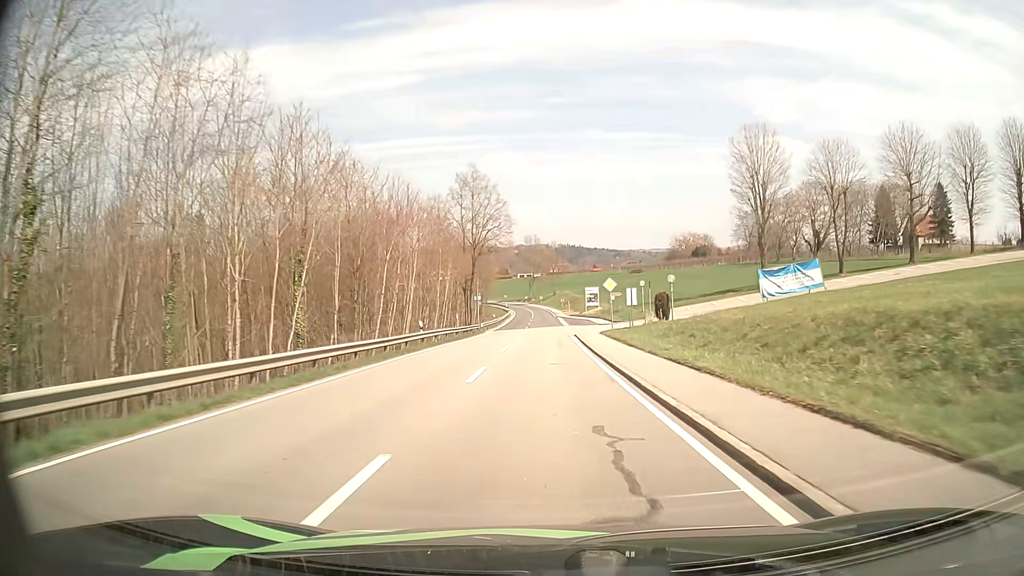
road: tertiary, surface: asphalt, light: Day
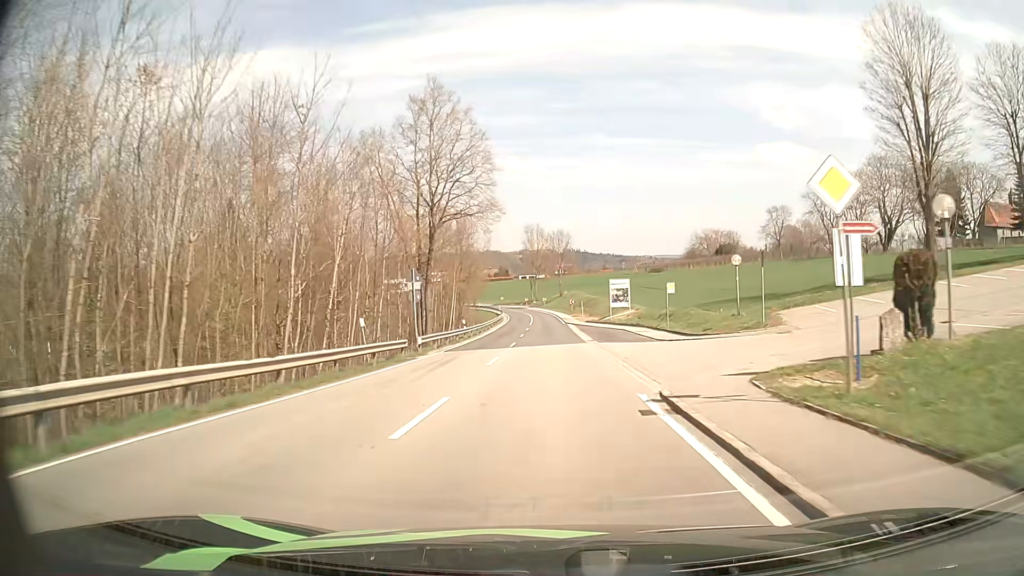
(-0.1, +30.8) m; -1°
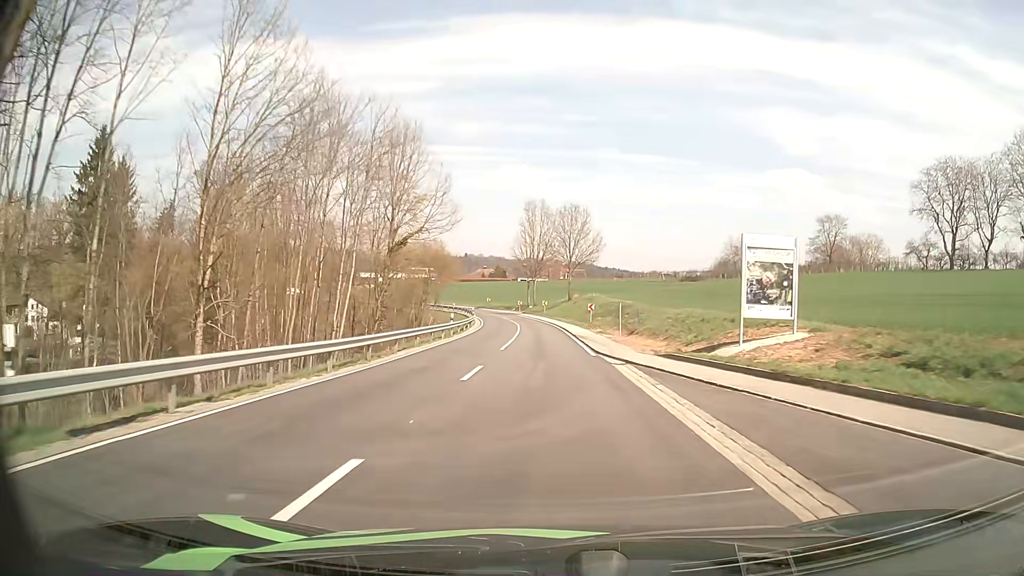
(0.0, +41.0) m; 0°
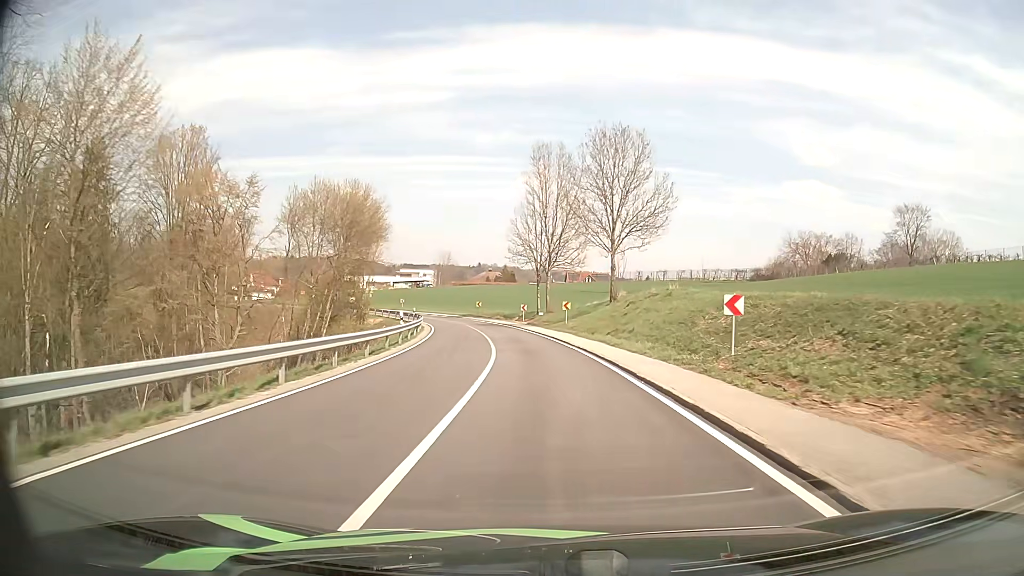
(-0.6, +40.5) m; -1°
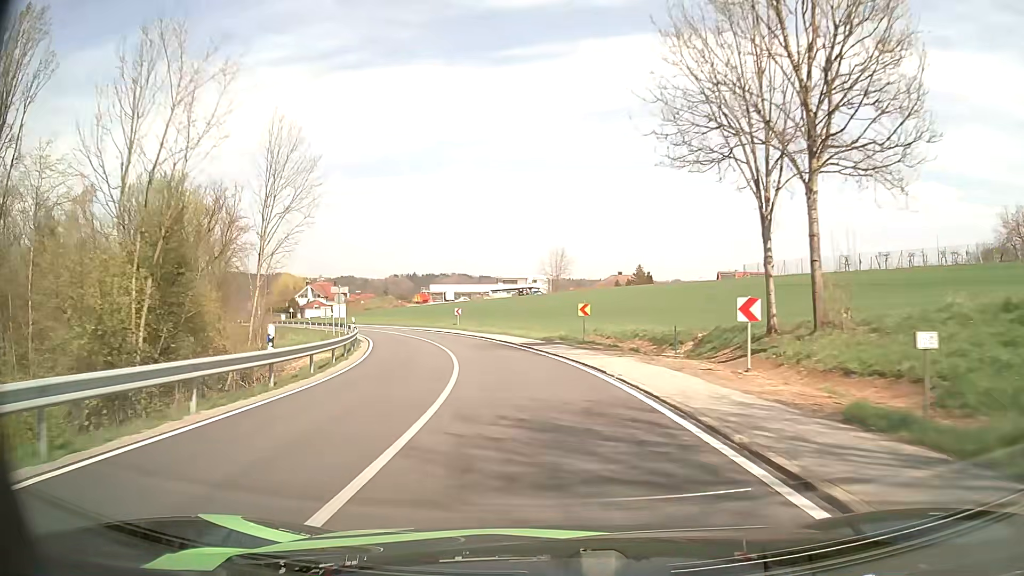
(-3.4, +48.3) m; -11°
(0, +10) (-1, +20) (-3, +30) (-6, +39) (-9, +49) (-13, +58) (-17, +67) (-21, +76) (-26, +85) (-32, +93) m
